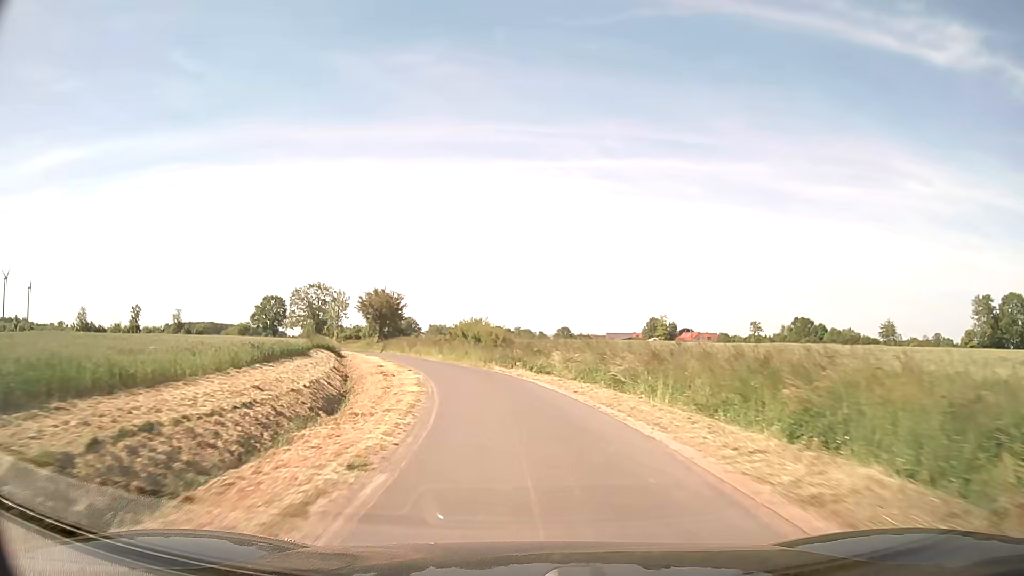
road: unclassified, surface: asphalt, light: Day
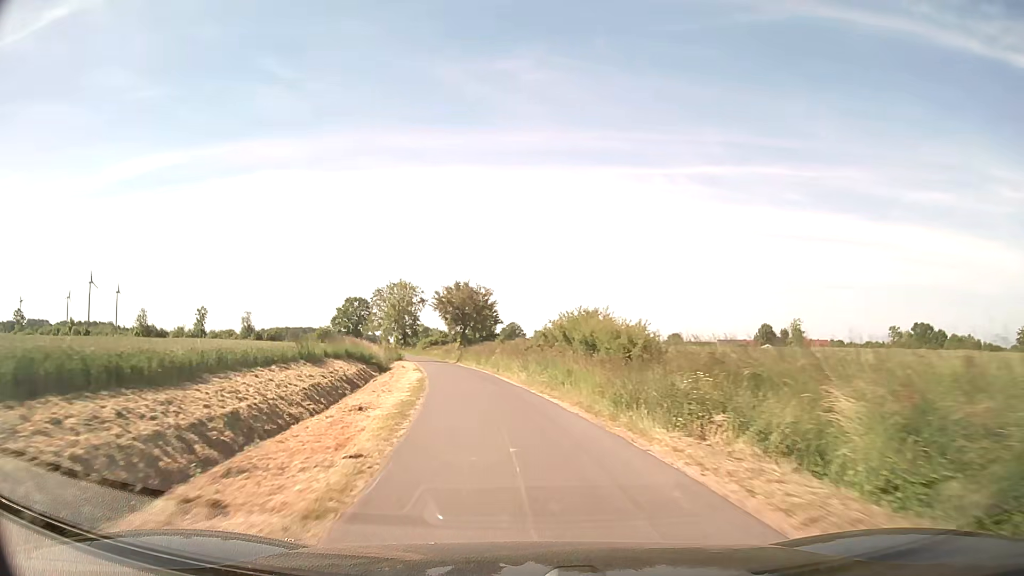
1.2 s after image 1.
(-1.5, +21.5) m; -8°
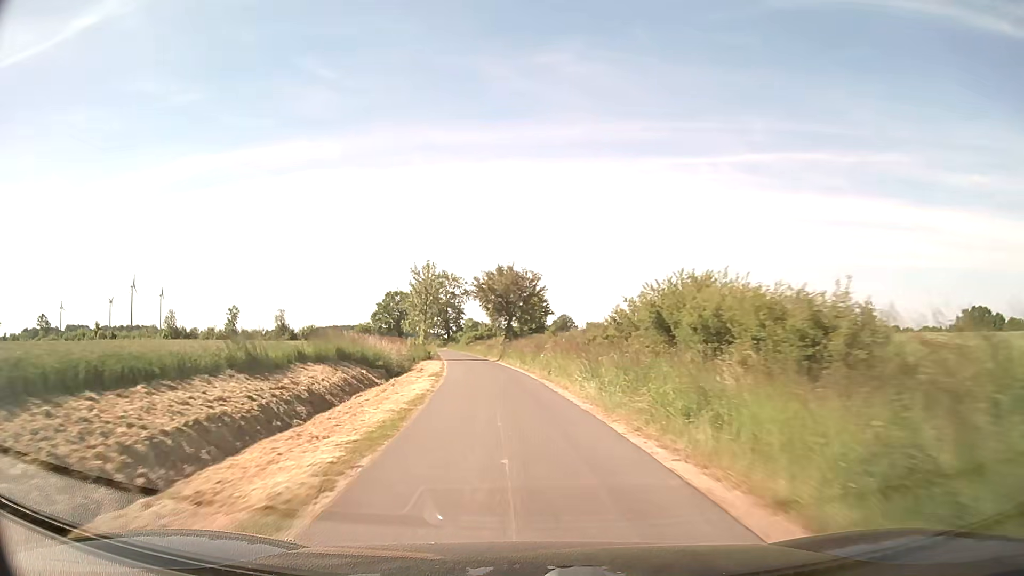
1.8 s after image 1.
(-0.4, +11.3) m; -4°
